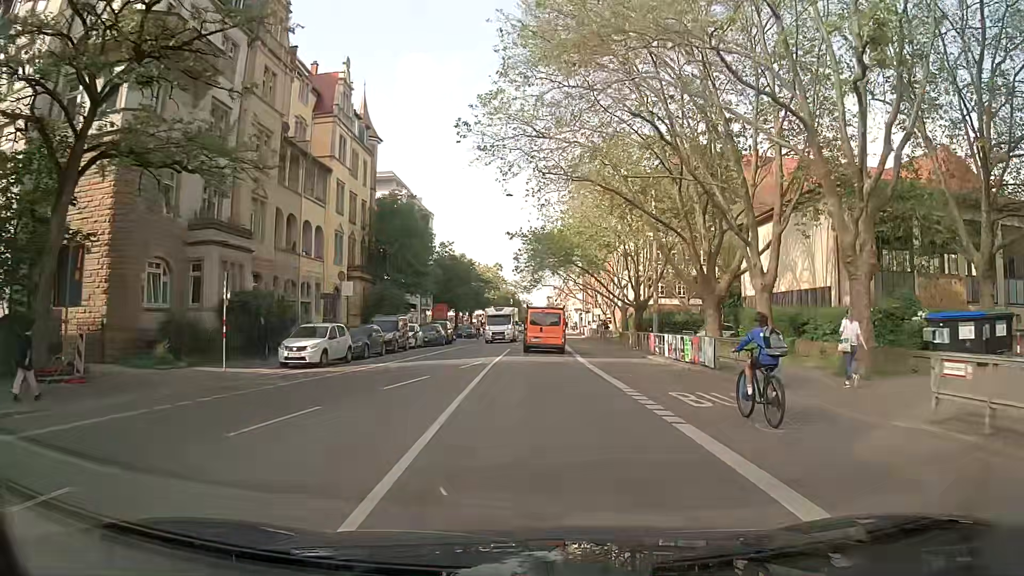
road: secondary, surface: asphalt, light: Day
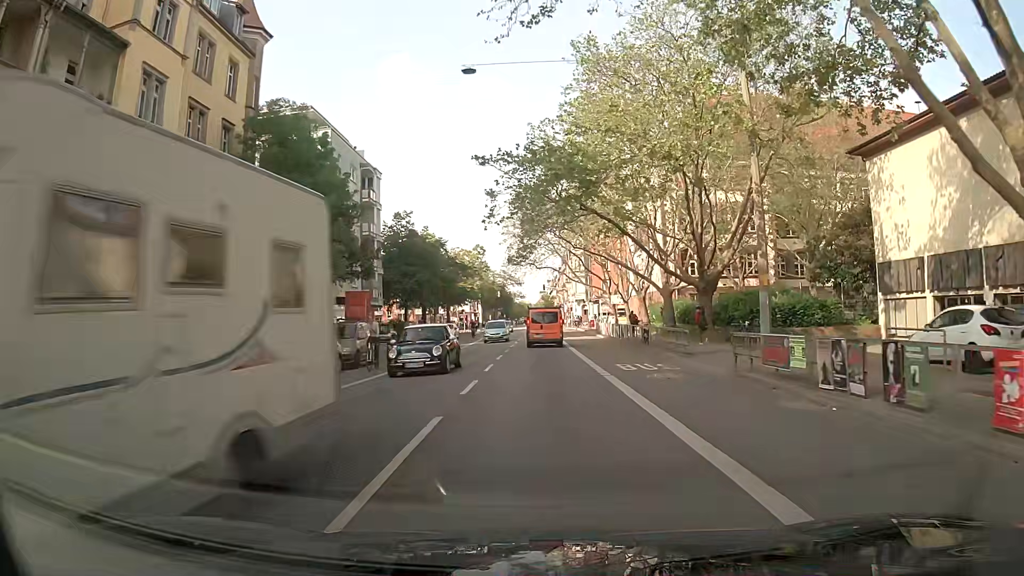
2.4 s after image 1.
(+0.1, +24.3) m; -1°
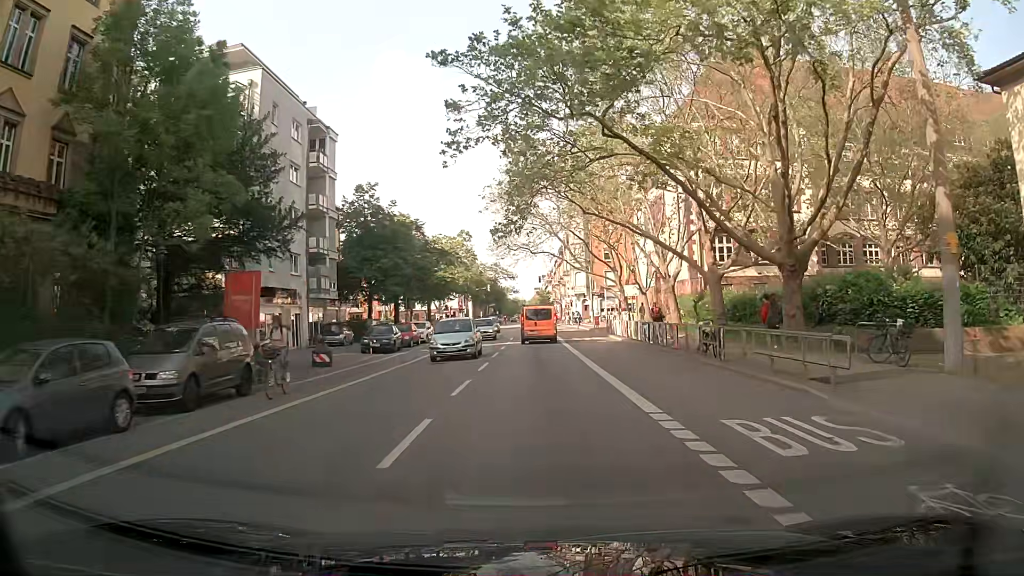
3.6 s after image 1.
(+0.3, +12.3) m; +1°
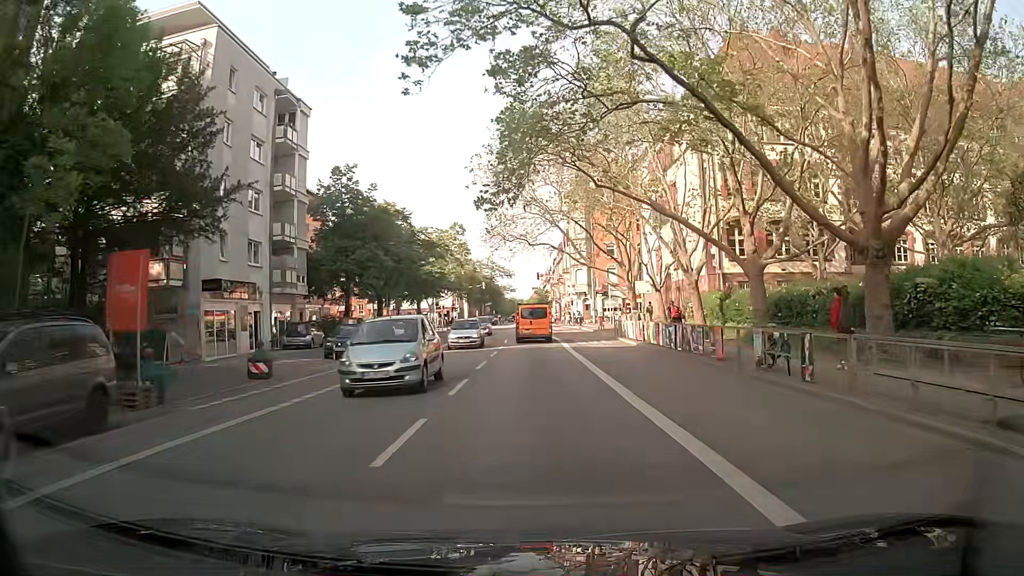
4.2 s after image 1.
(0.0, +5.9) m; 0°
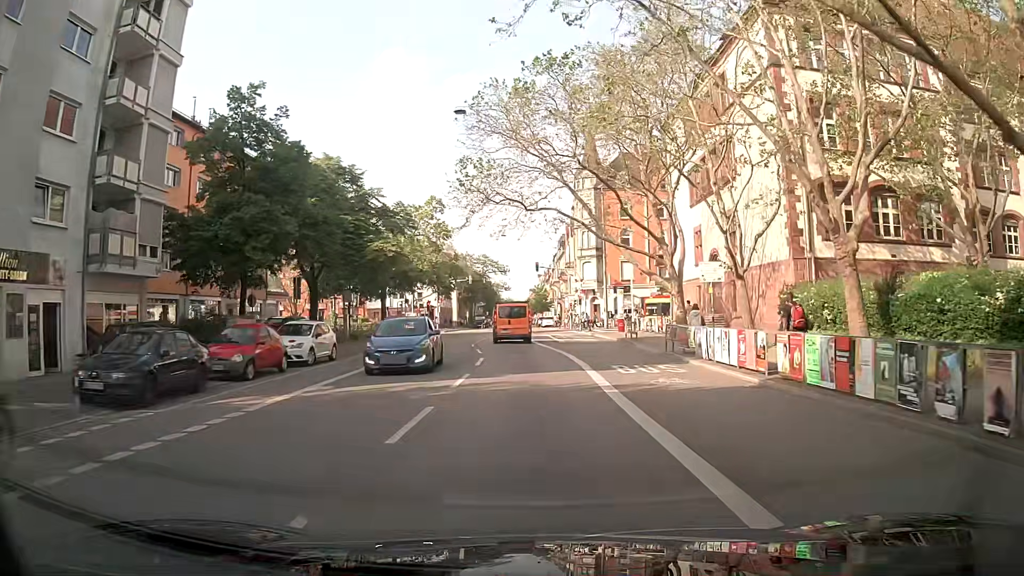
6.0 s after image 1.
(0.0, +16.7) m; 0°
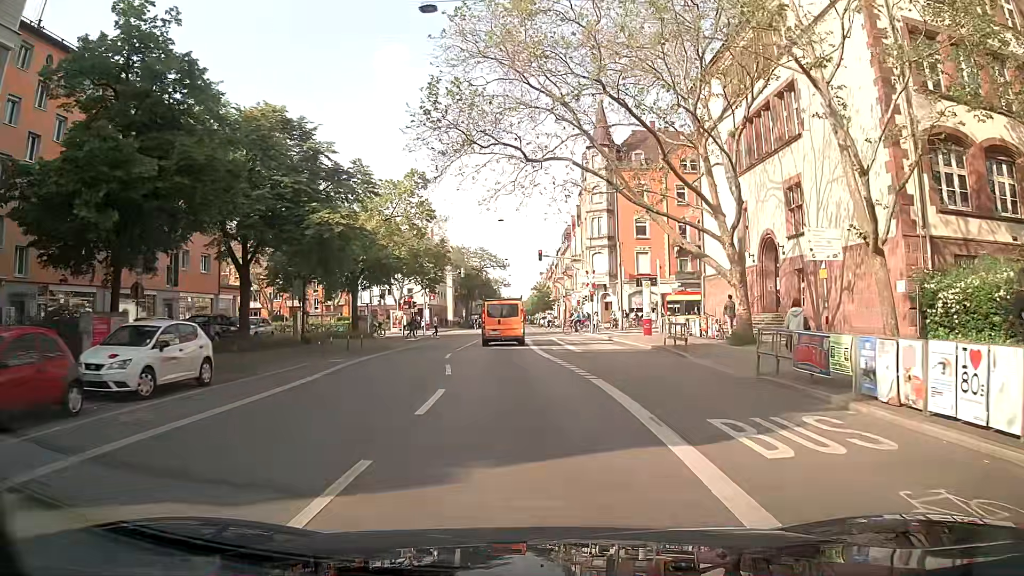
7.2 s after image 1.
(0.0, +10.2) m; 0°
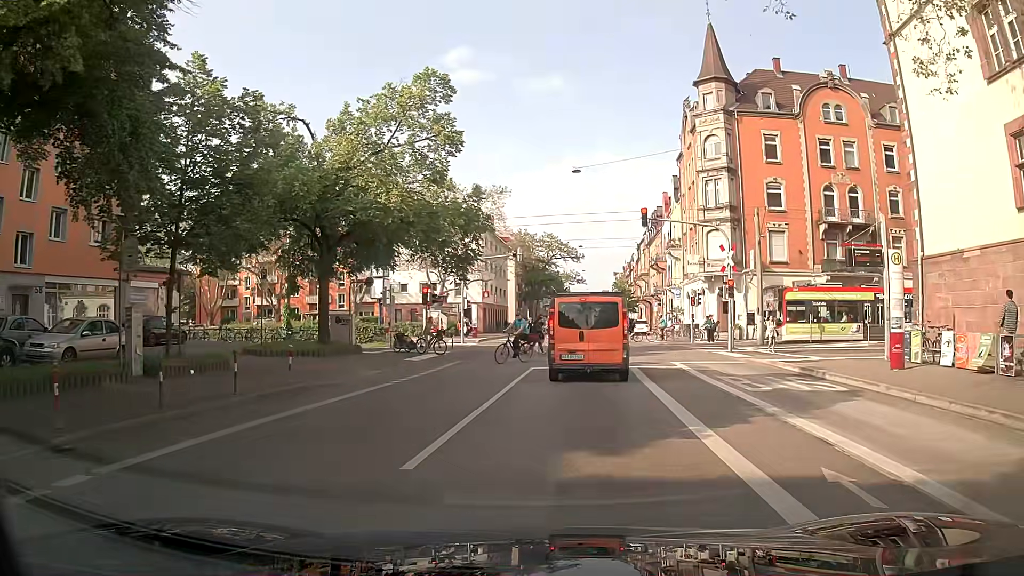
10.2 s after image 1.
(-0.9, +20.5) m; -7°
